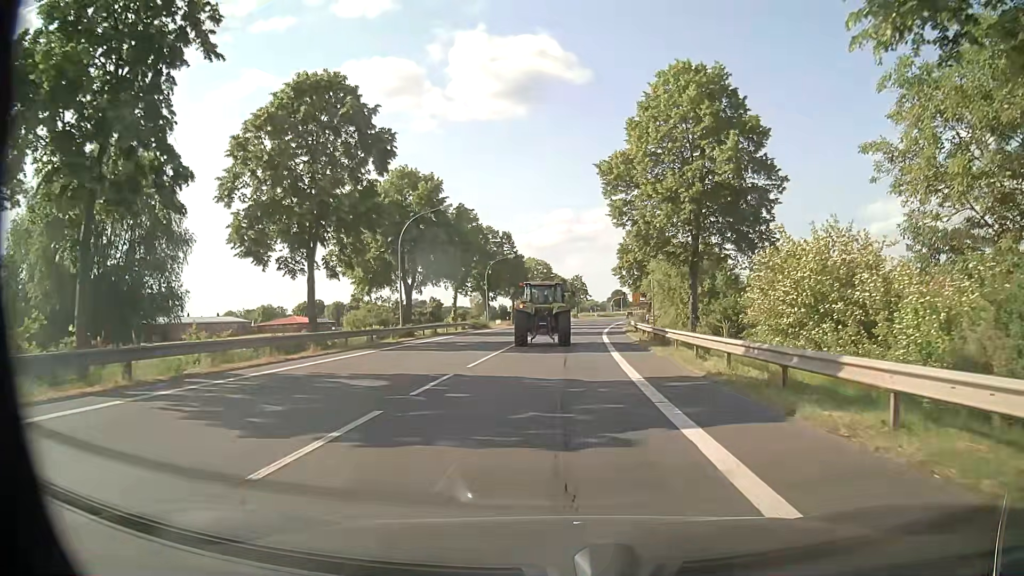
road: primary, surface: asphalt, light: Day
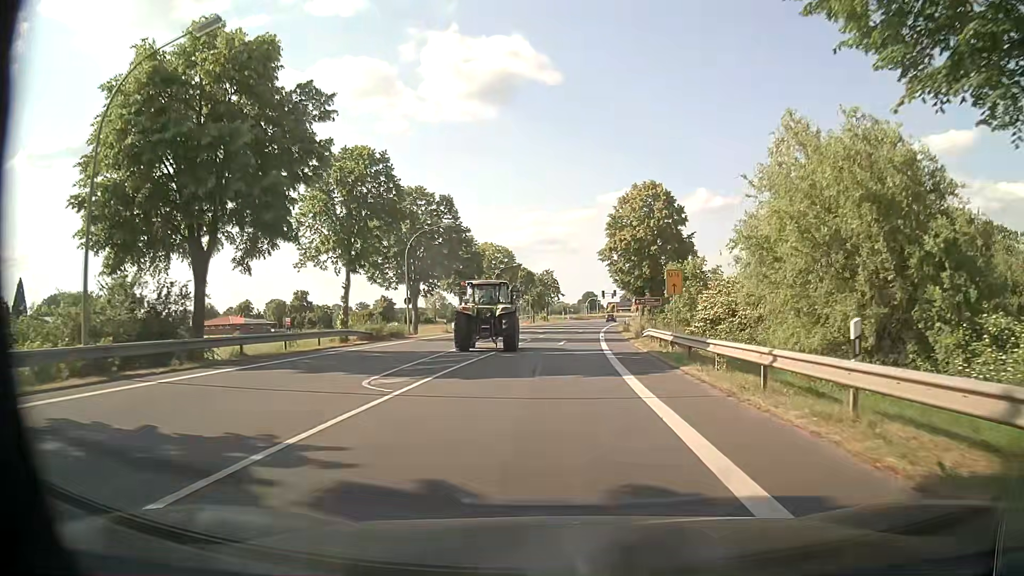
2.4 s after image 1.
(+0.7, +27.4) m; +2°
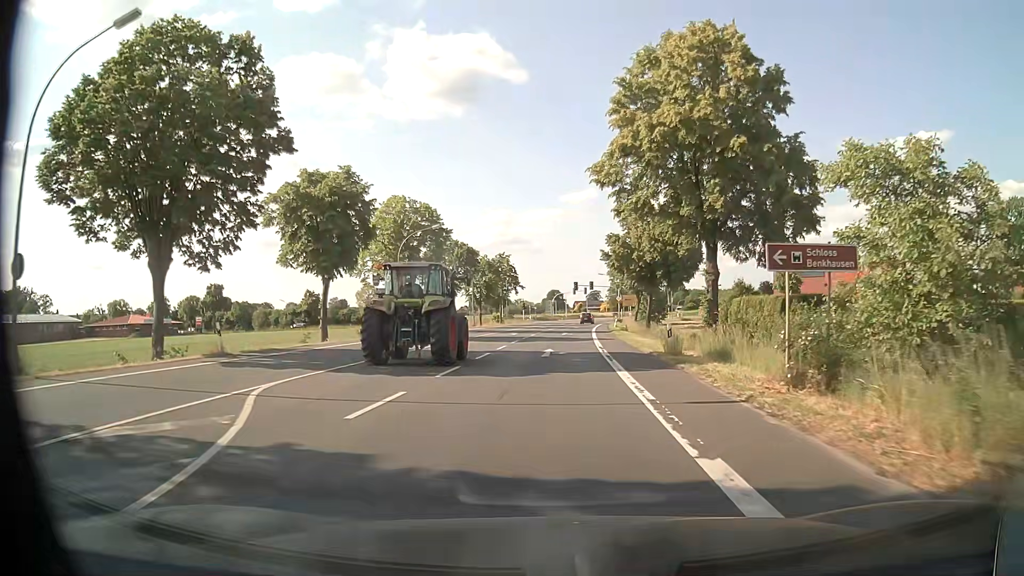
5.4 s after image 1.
(+1.1, +35.8) m; +3°
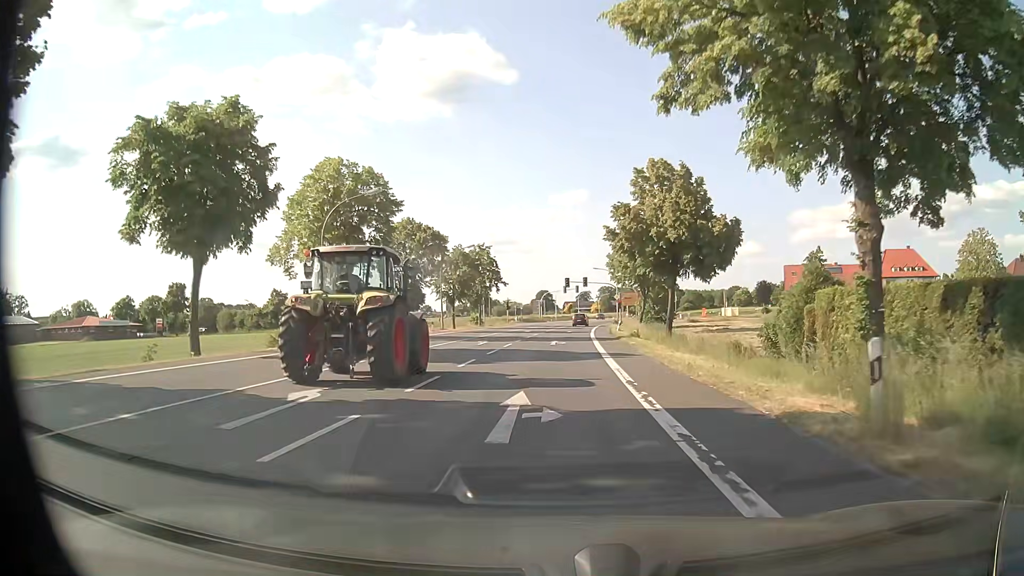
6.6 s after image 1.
(+0.1, +14.8) m; +1°
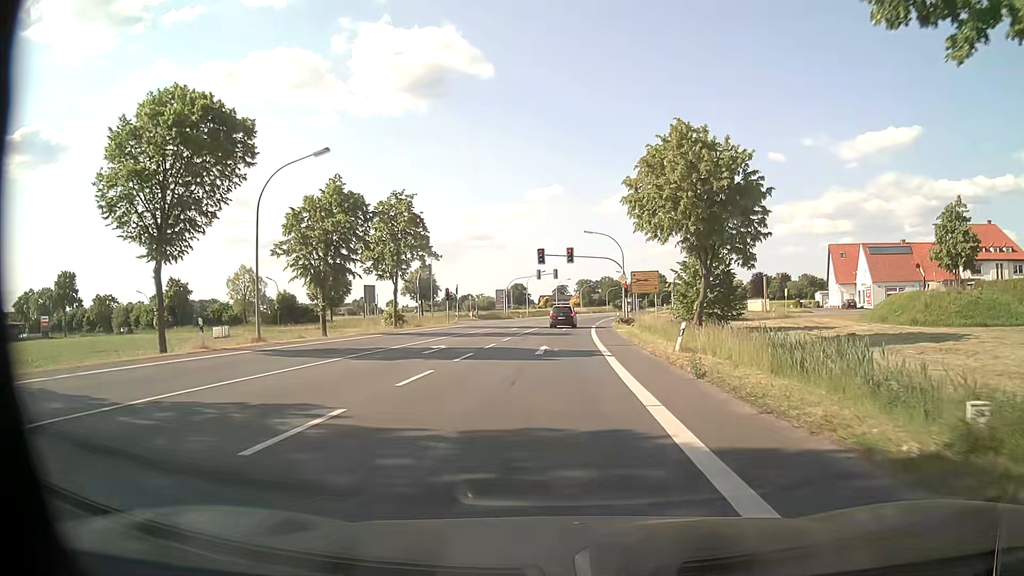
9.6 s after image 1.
(+0.7, +36.1) m; +2°
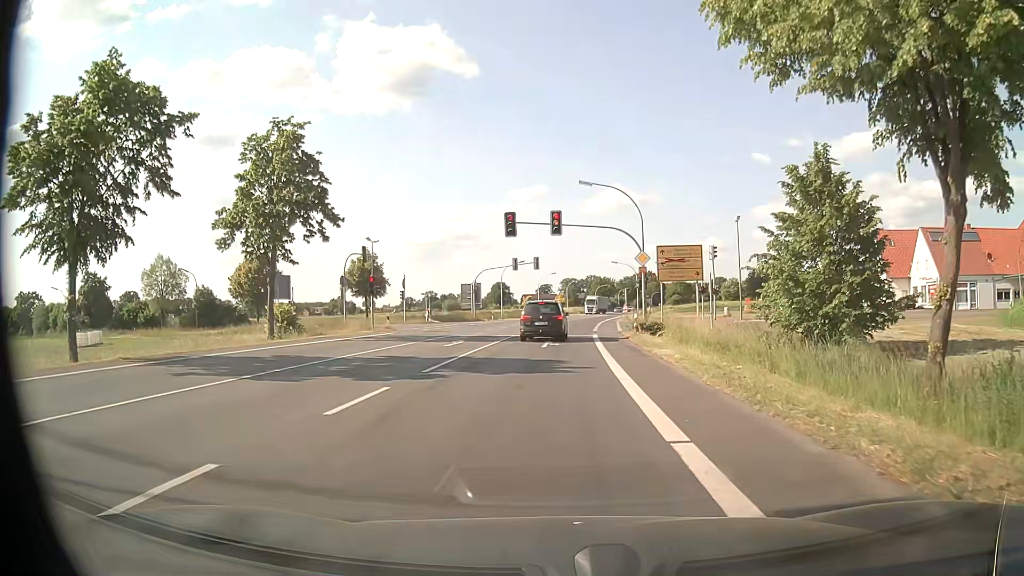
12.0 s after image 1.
(+0.3, +21.2) m; +1°
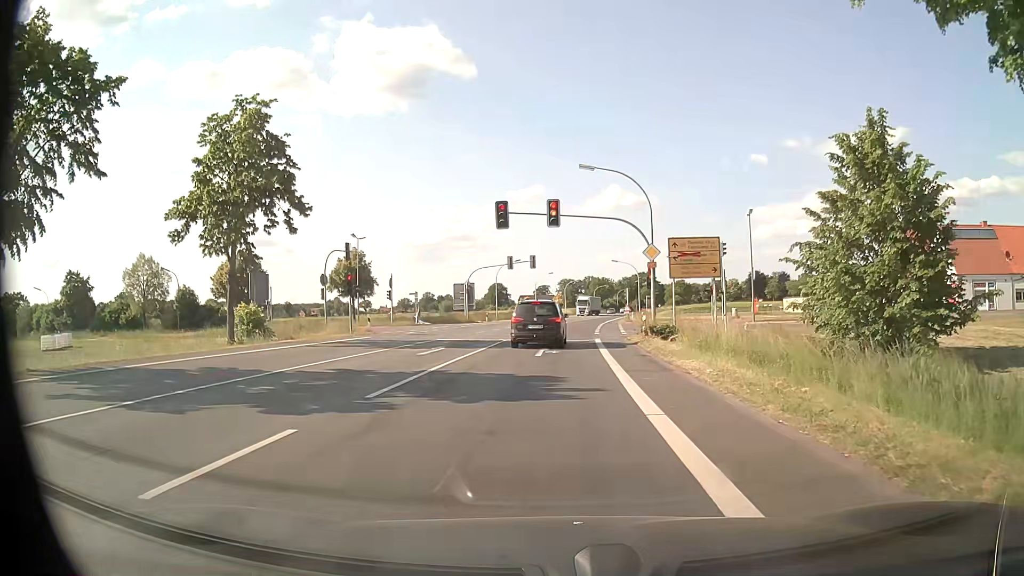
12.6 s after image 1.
(0.0, +4.1) m; 0°
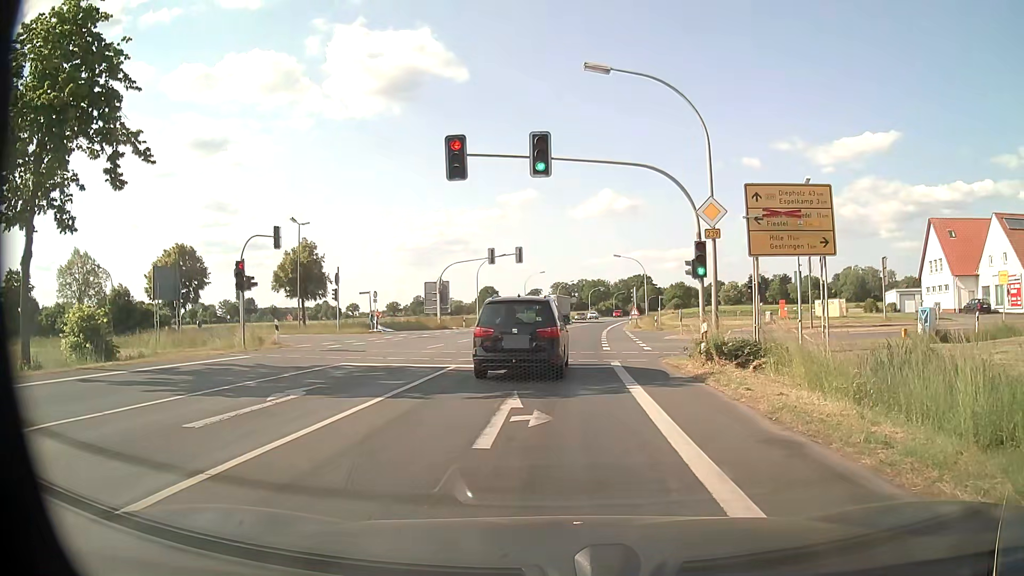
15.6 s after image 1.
(+0.2, +12.7) m; +2°
